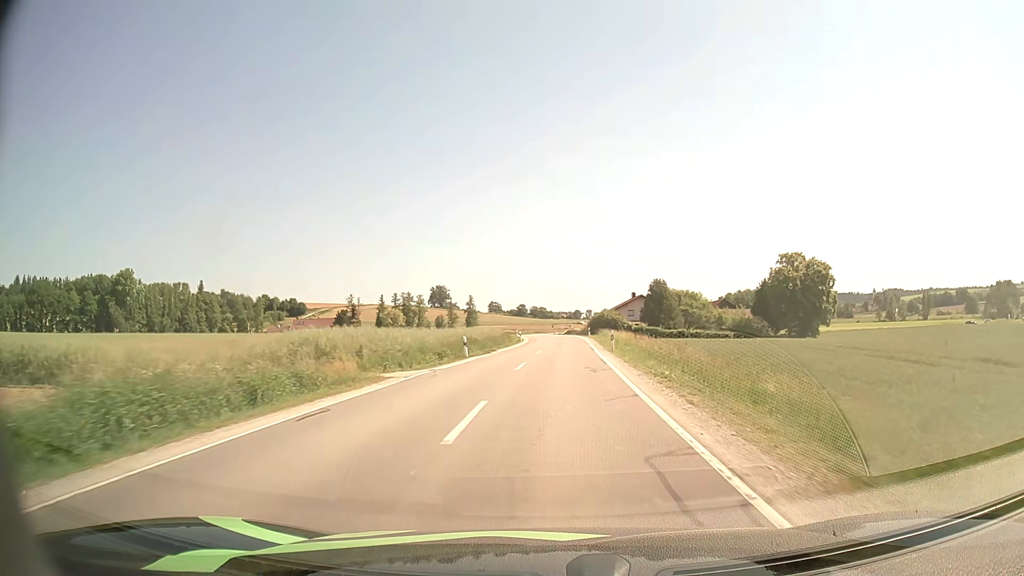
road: secondary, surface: asphalt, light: Day
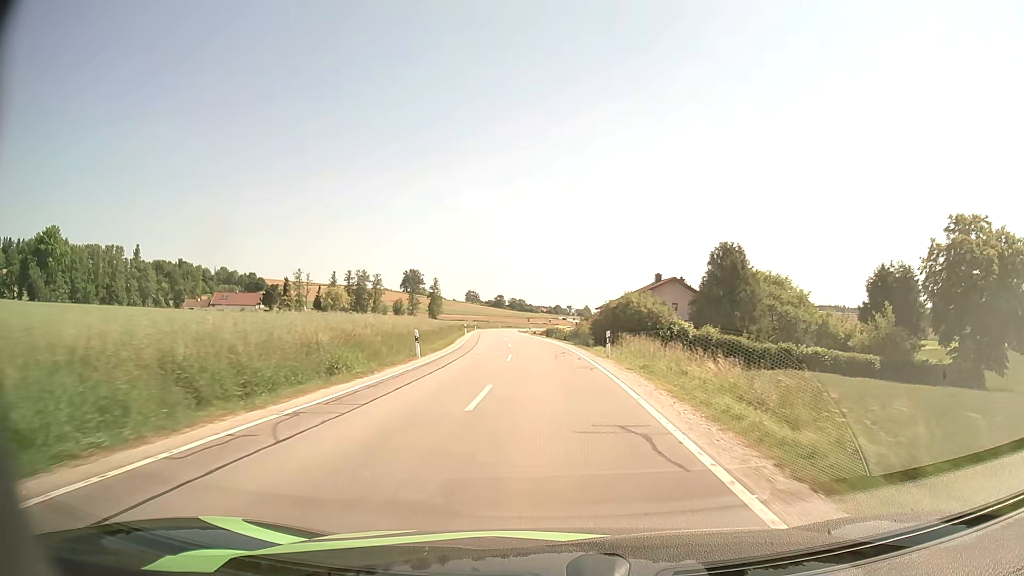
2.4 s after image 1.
(+1.2, +44.4) m; +2°
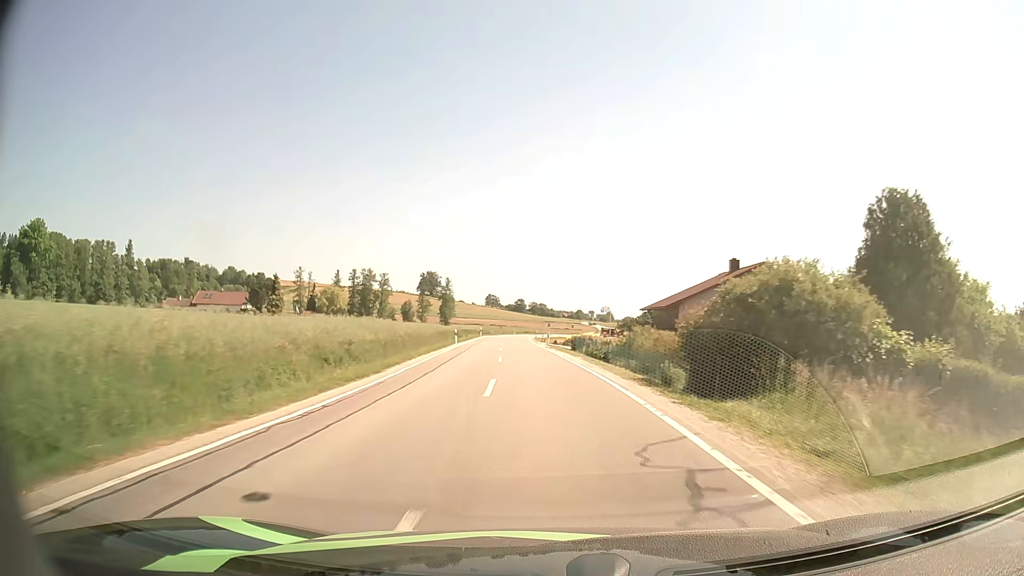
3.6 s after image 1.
(-0.3, +22.0) m; -2°
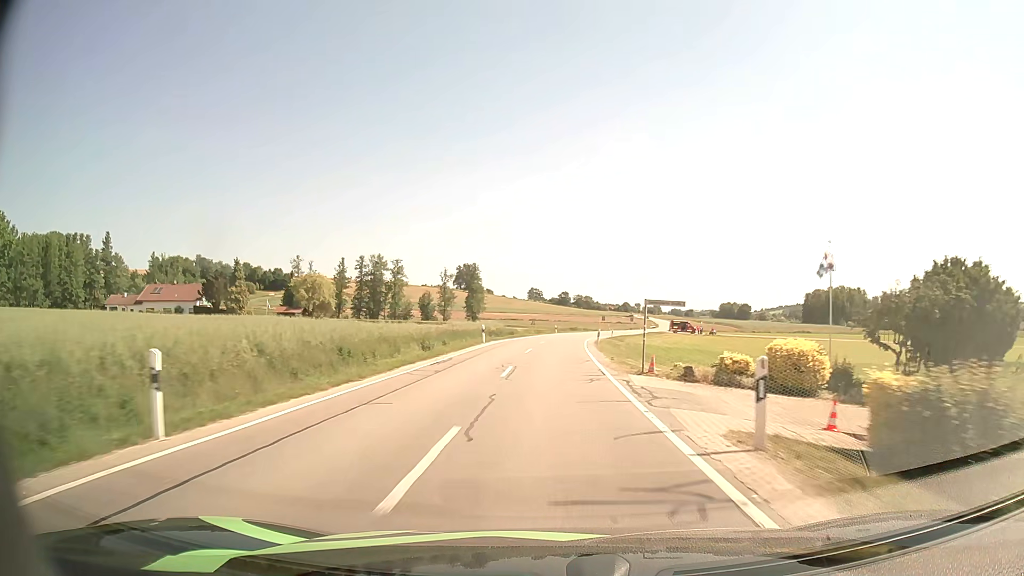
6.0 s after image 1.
(-1.7, +43.3) m; -4°
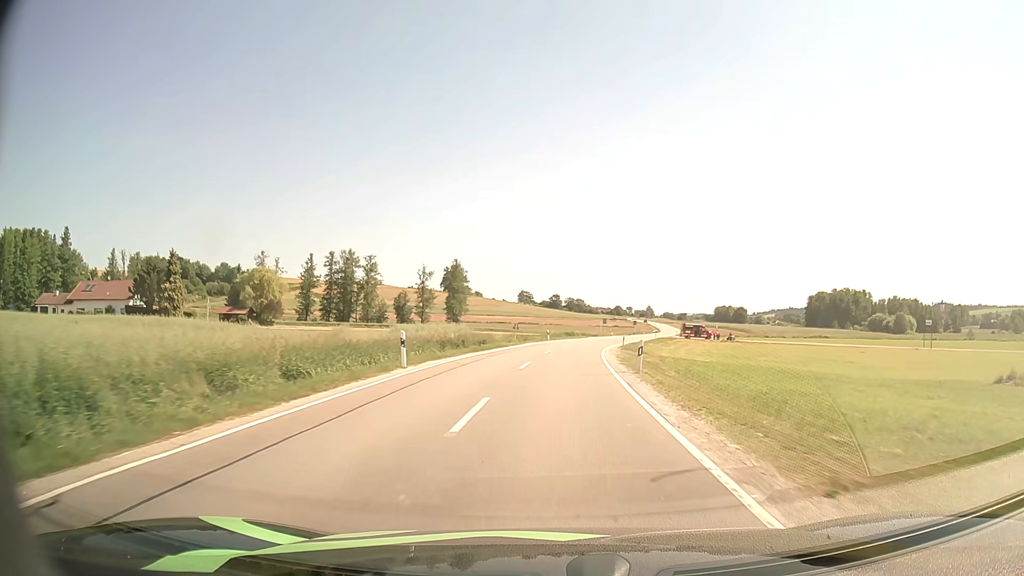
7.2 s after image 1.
(0.0, +20.9) m; +1°
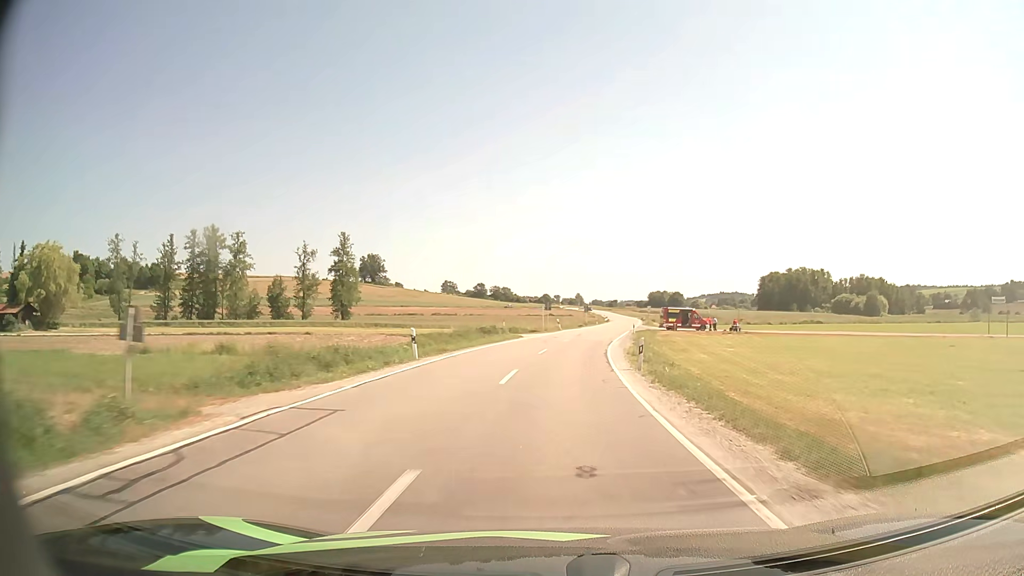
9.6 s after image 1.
(+1.8, +41.3) m; +6°
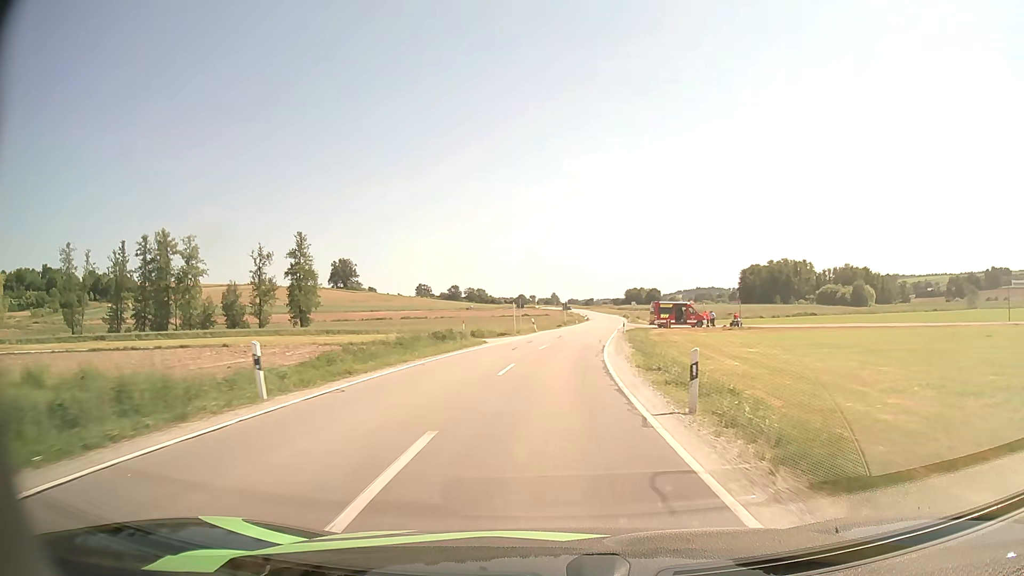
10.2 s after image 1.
(+0.2, +10.3) m; +2°
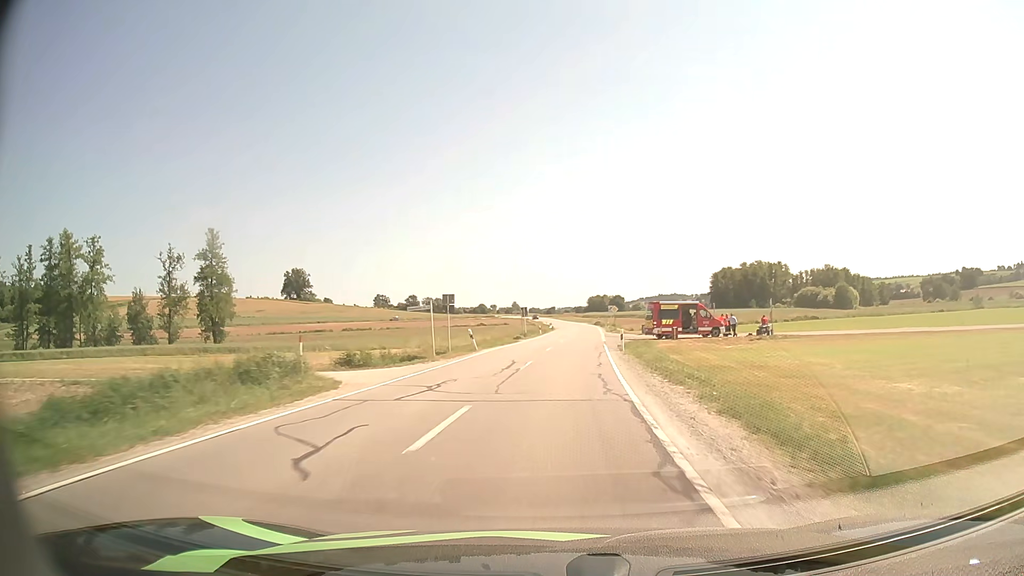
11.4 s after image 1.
(+0.5, +20.8) m; +3°
(0, +10) (+1, +20) (+1, +30) (+2, +40) (+3, +50) (+4, +60) (+4, +70) (+5, +80) (+6, +90) (+6, +100) m
